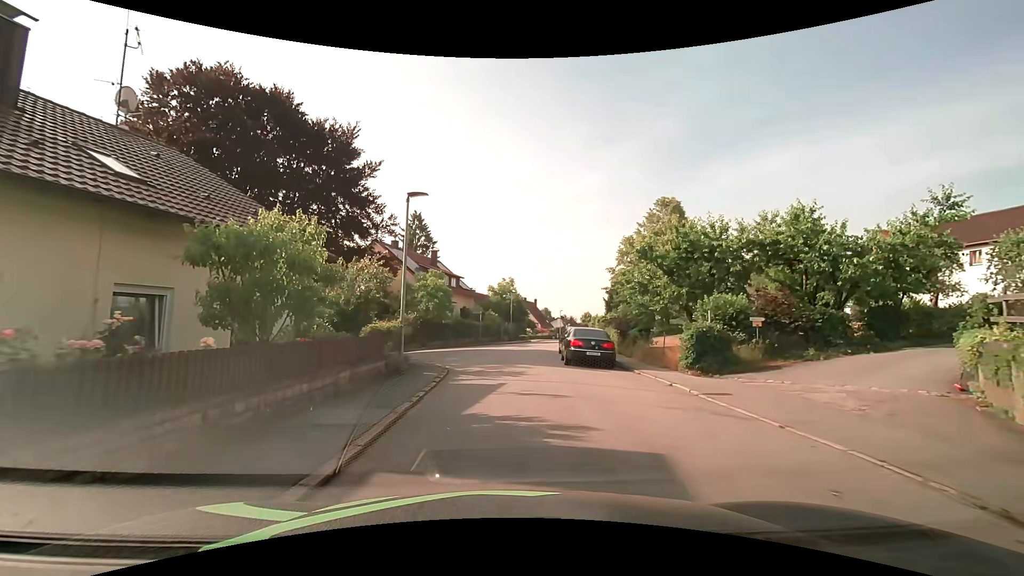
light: Day
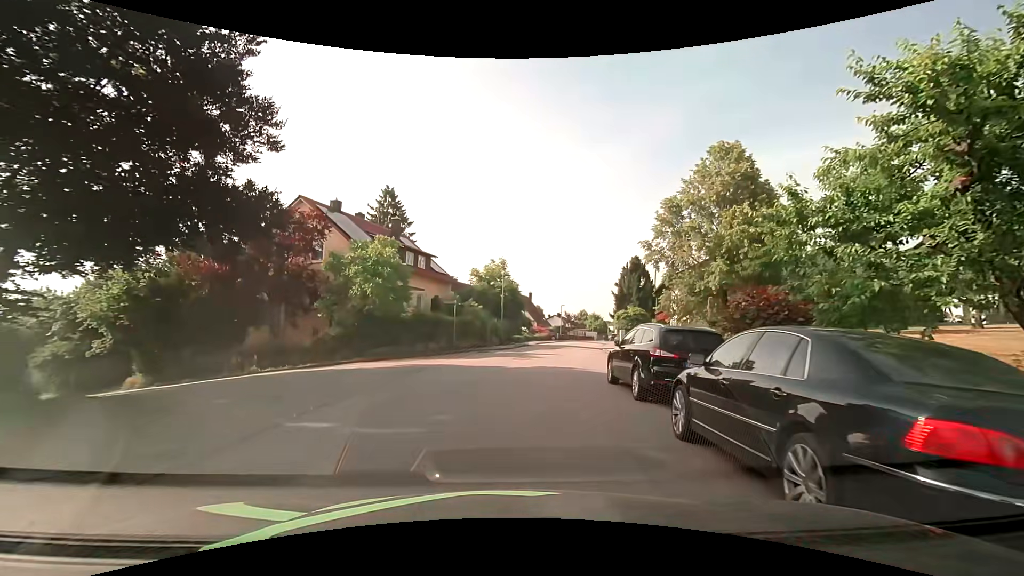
(+0.2, +15.6) m; +2°
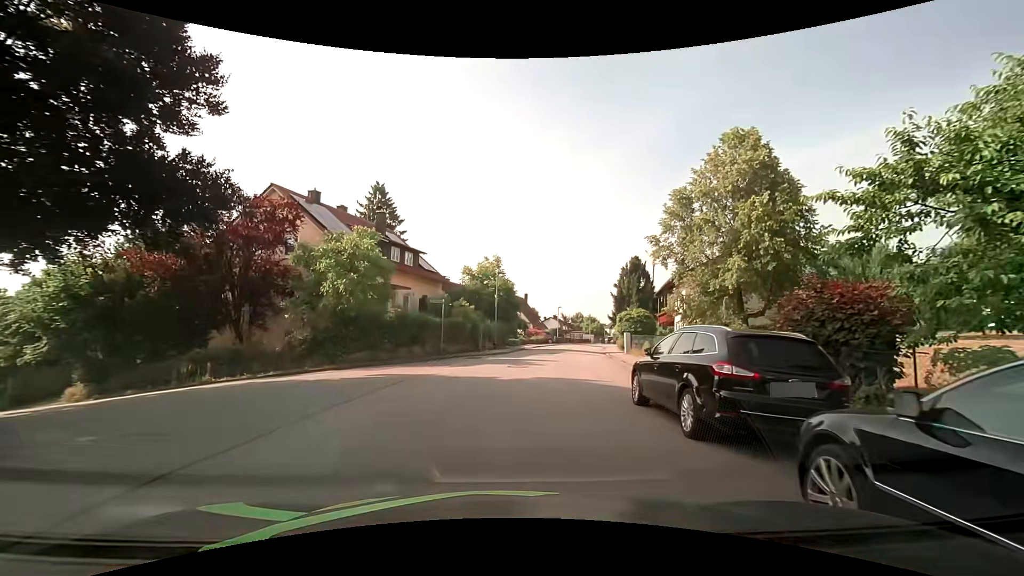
(0.0, +3.1) m; 0°
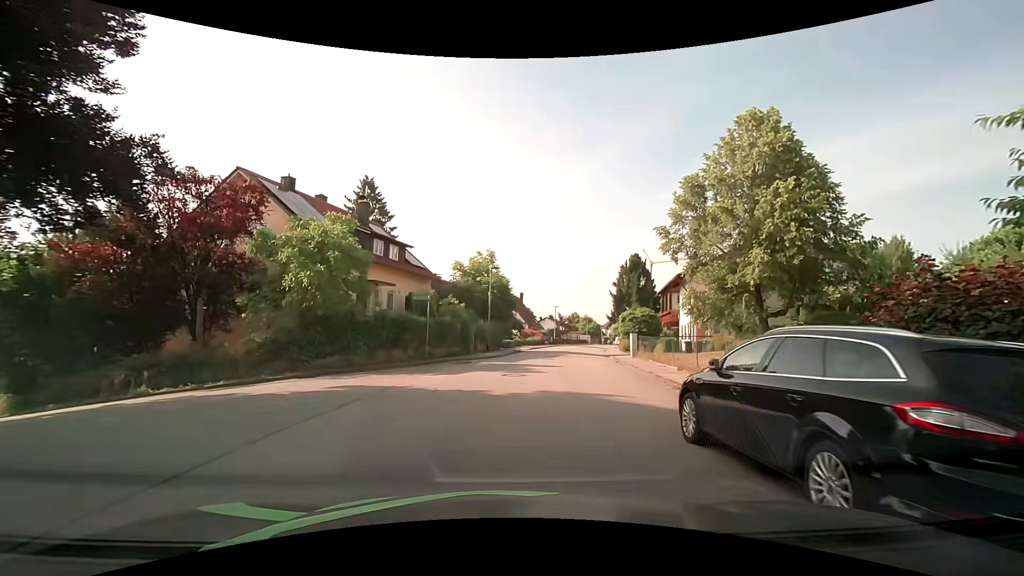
(0.0, +3.1) m; +1°
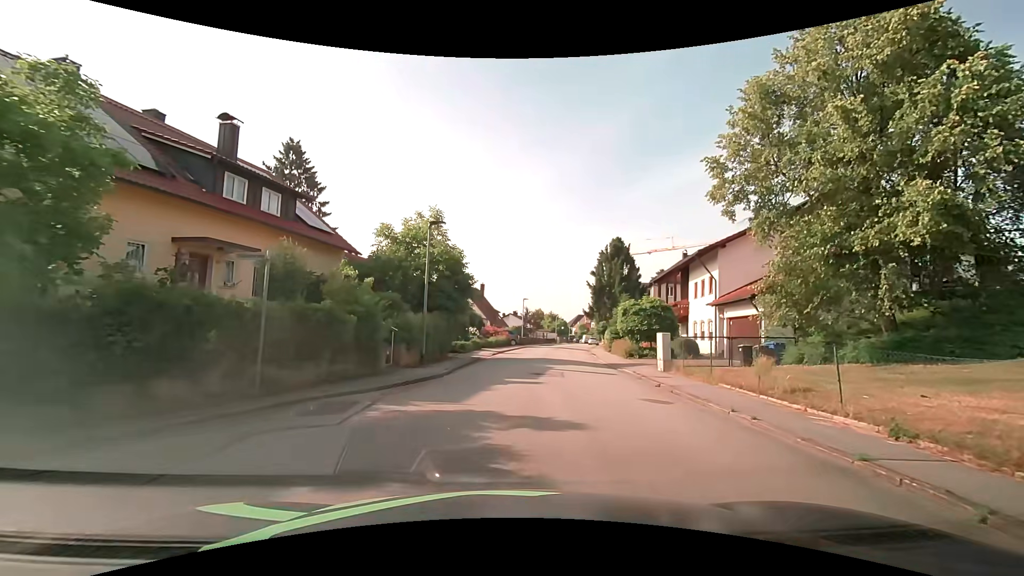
(+0.3, +12.3) m; +5°
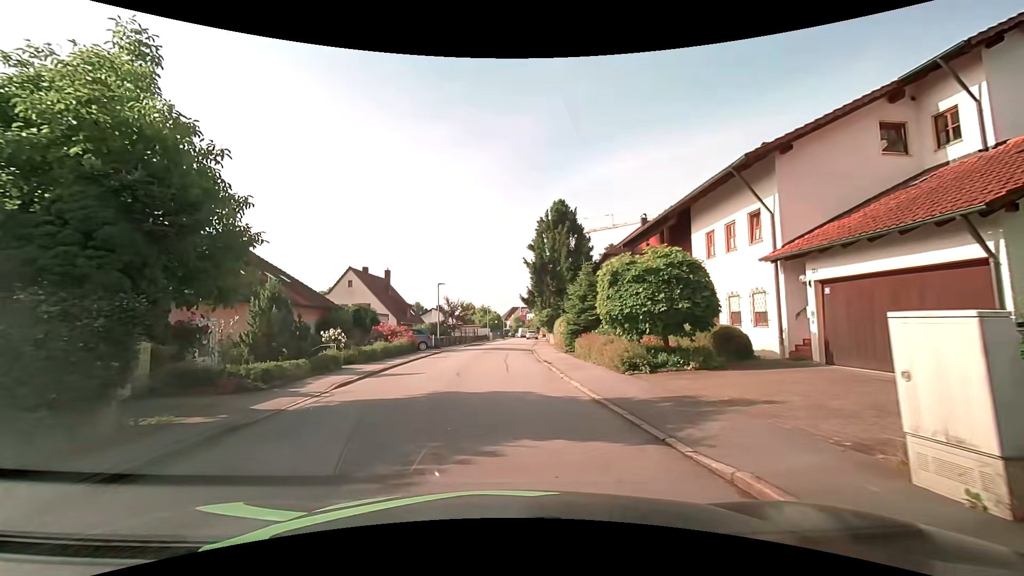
(+1.6, +15.2) m; +7°
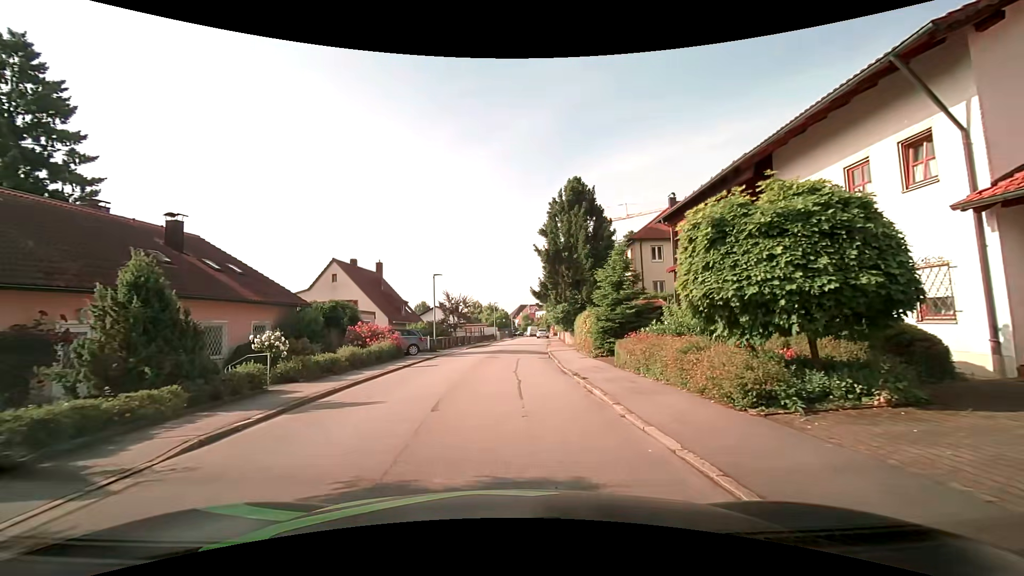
(-0.1, +6.5) m; -1°
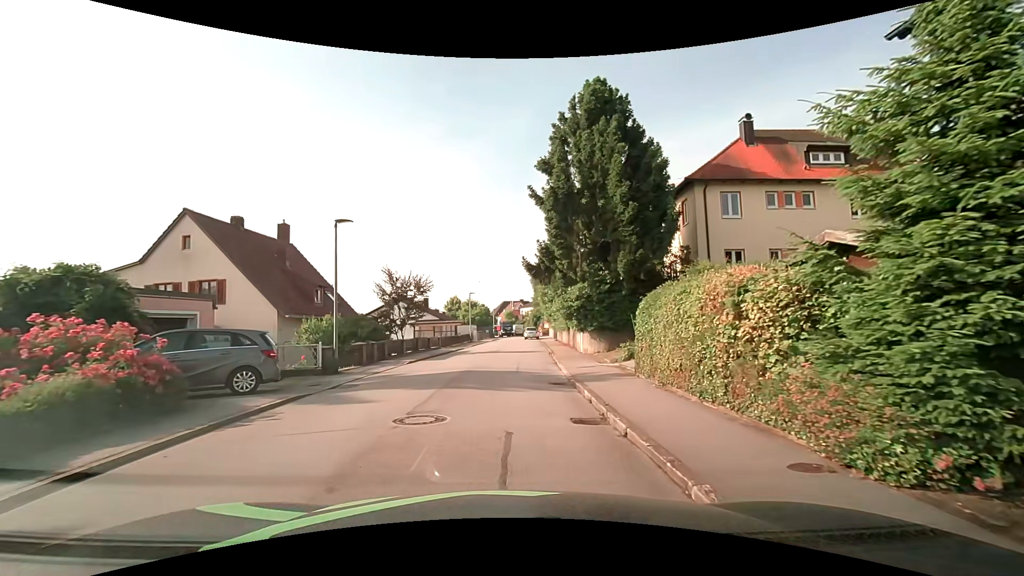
(+0.1, +16.3) m; +2°
